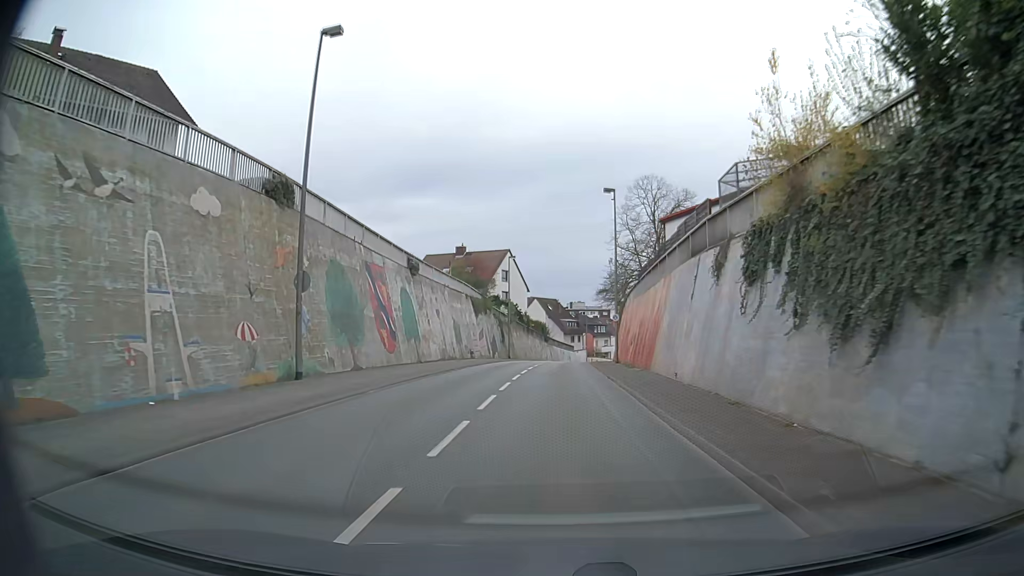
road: secondary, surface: asphalt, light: Day
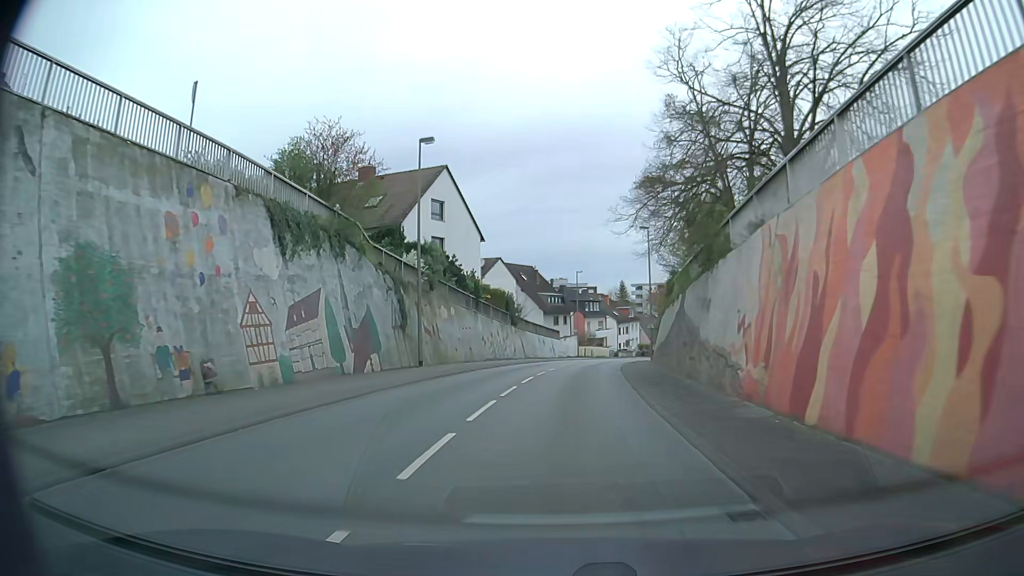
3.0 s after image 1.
(+0.2, +37.7) m; +1°
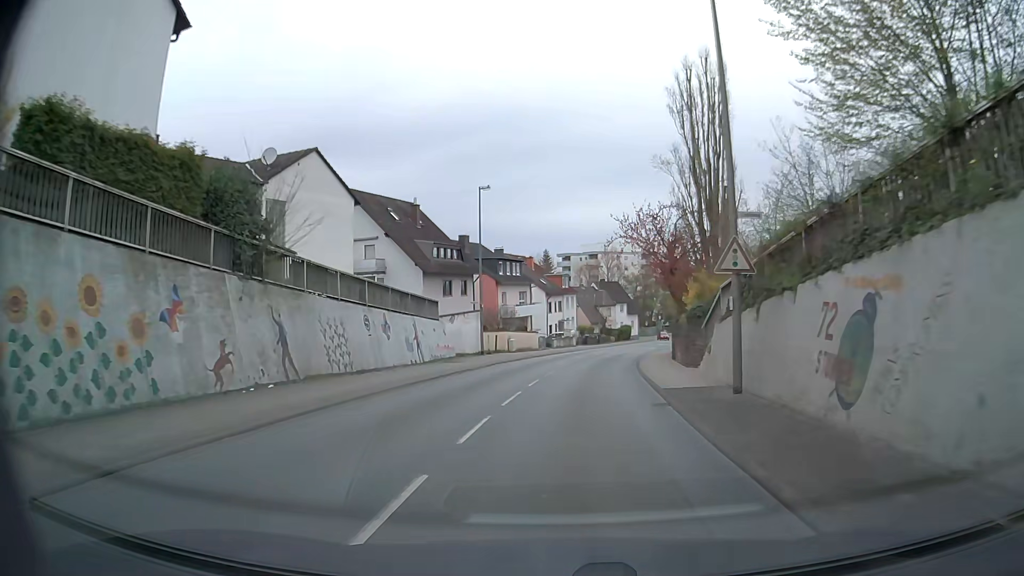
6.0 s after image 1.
(+2.0, +38.6) m; +7°
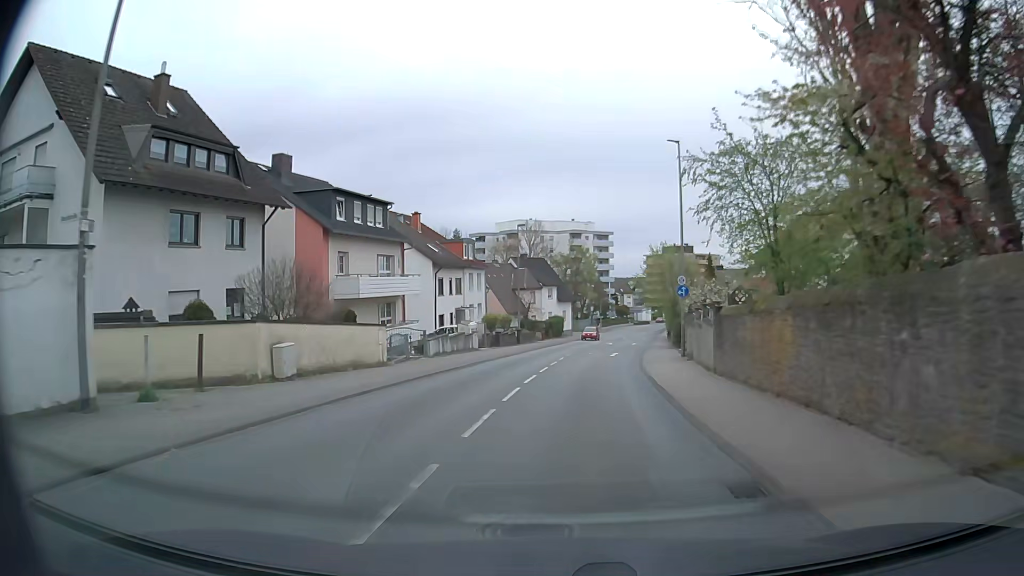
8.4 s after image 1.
(+1.9, +30.9) m; +7°
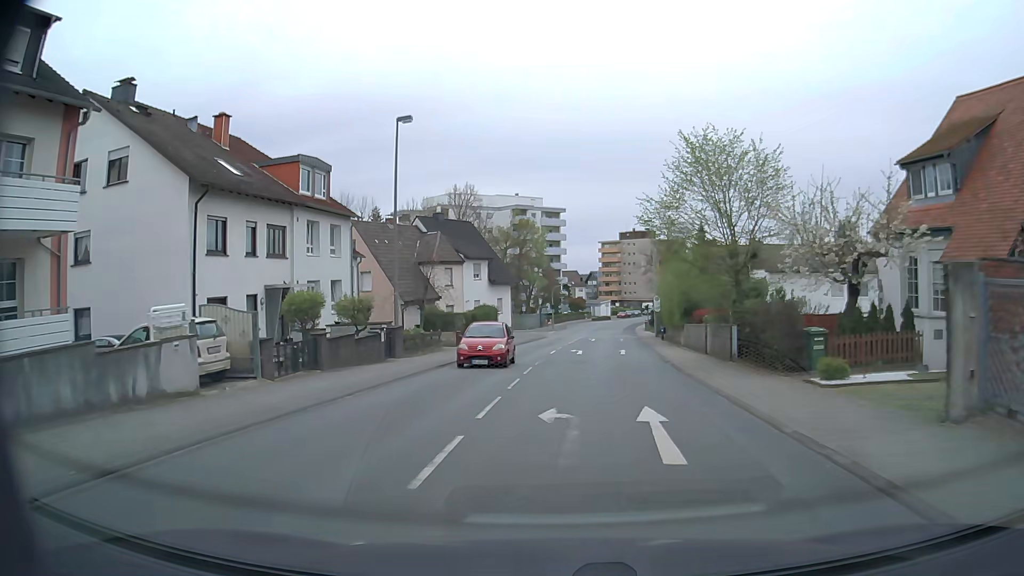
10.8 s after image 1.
(+1.3, +29.5) m; +4°
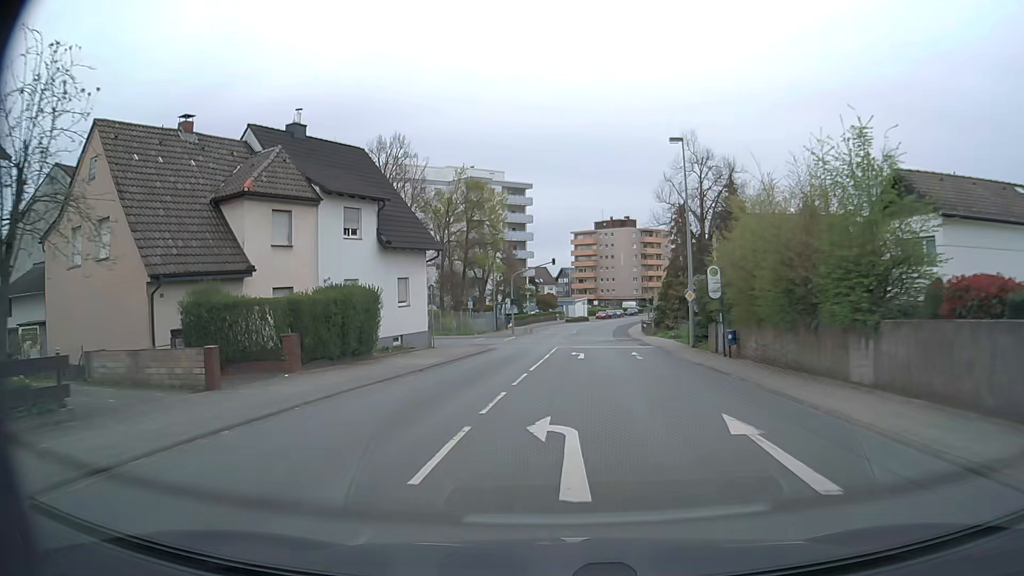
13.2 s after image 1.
(+0.8, +26.6) m; +3°
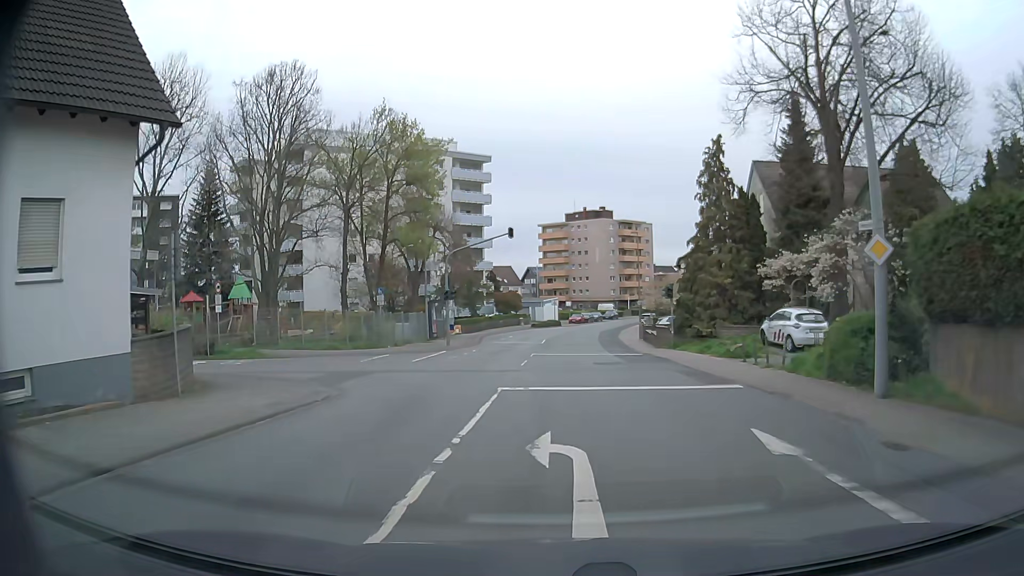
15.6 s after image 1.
(+0.3, +21.5) m; +2°
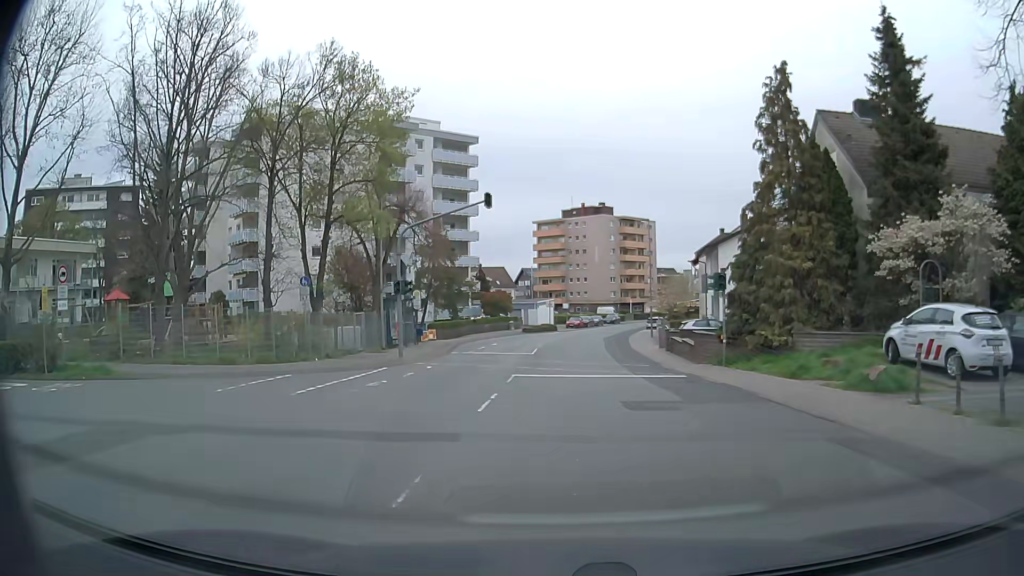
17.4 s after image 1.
(0.0, +11.1) m; +1°
